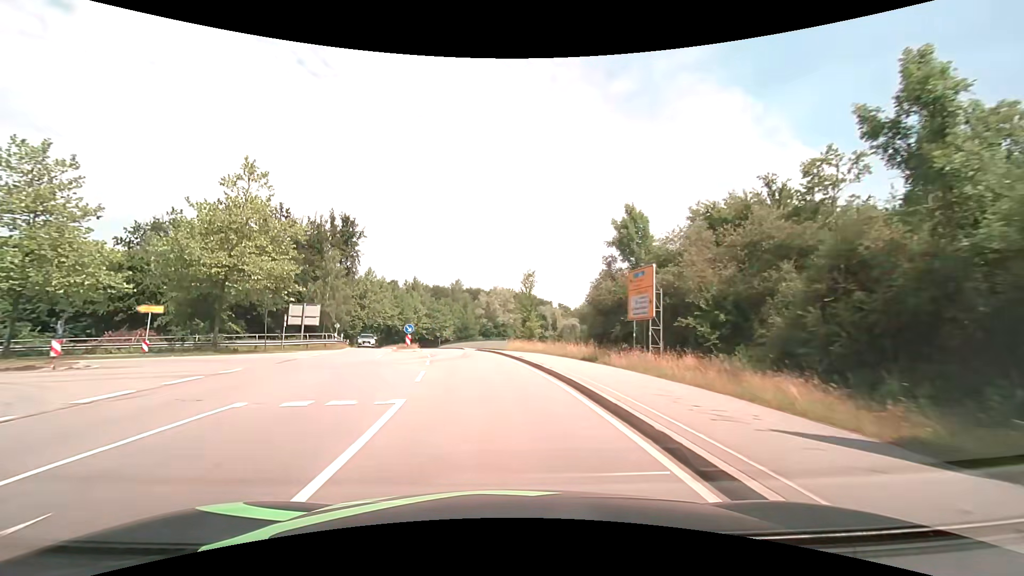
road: secondary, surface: asphalt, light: Day
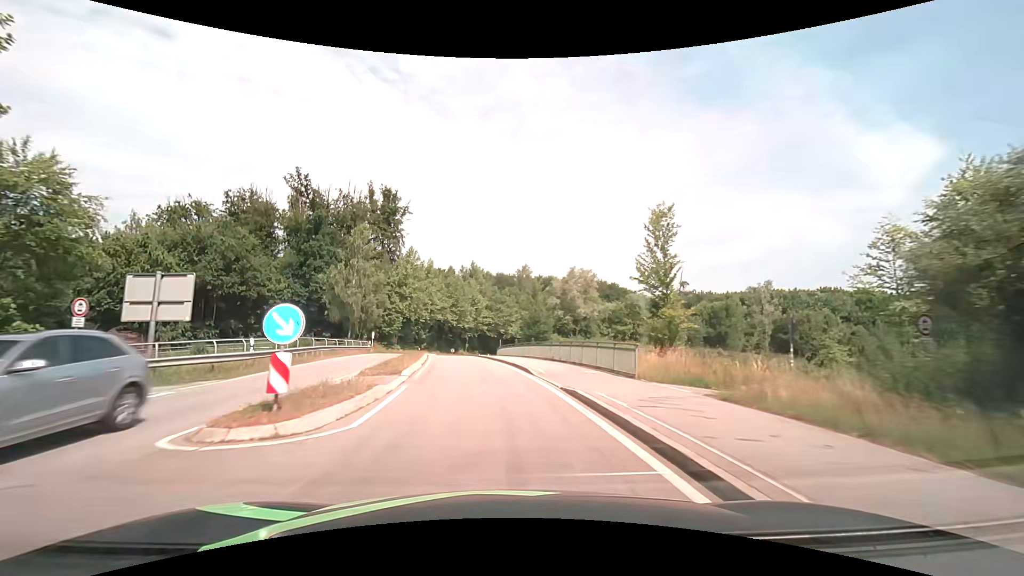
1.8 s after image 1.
(-1.8, +26.3) m; -8°
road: primary_link
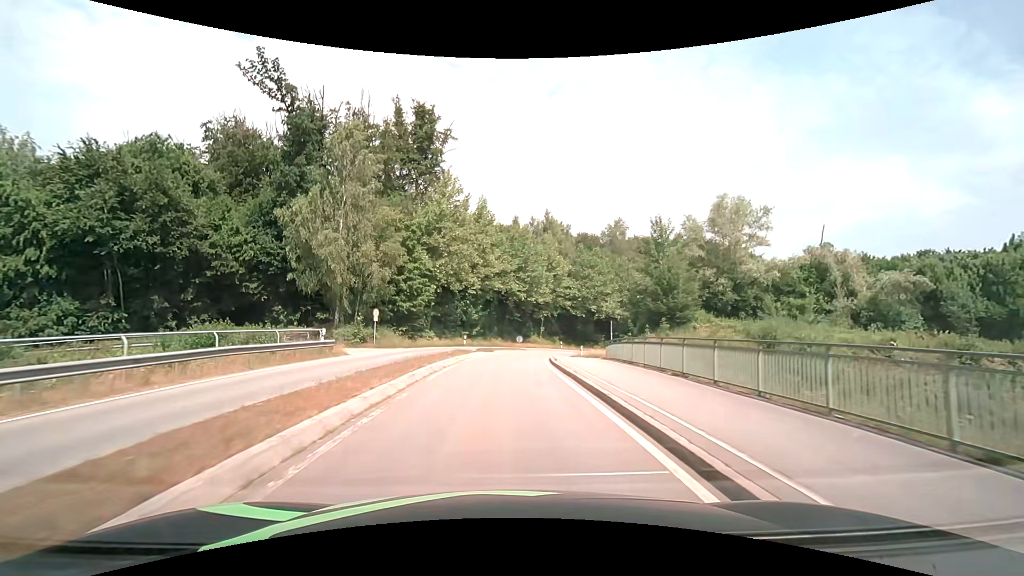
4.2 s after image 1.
(-2.8, +33.4) m; -8°
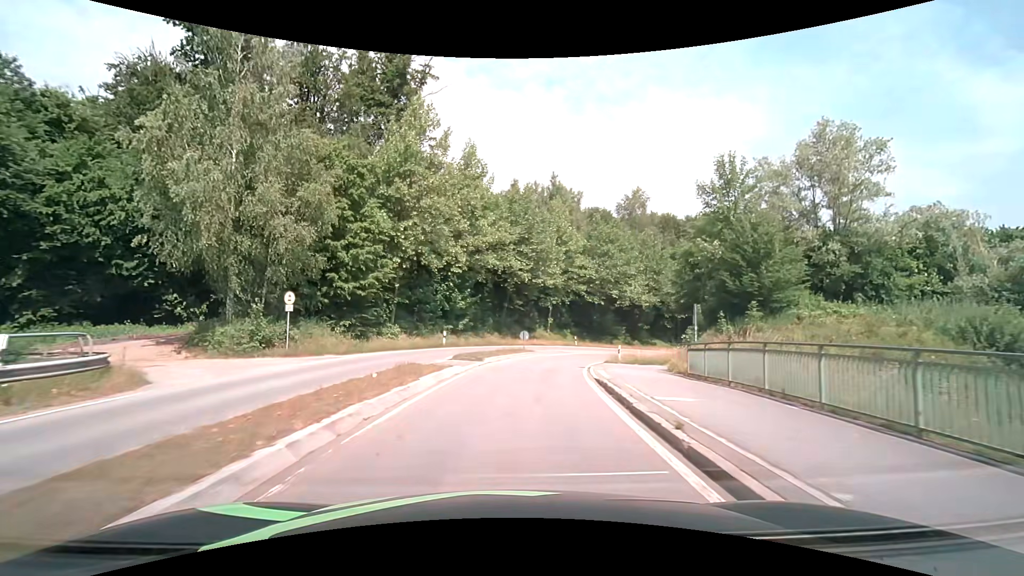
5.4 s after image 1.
(-0.1, +15.3) m; 0°
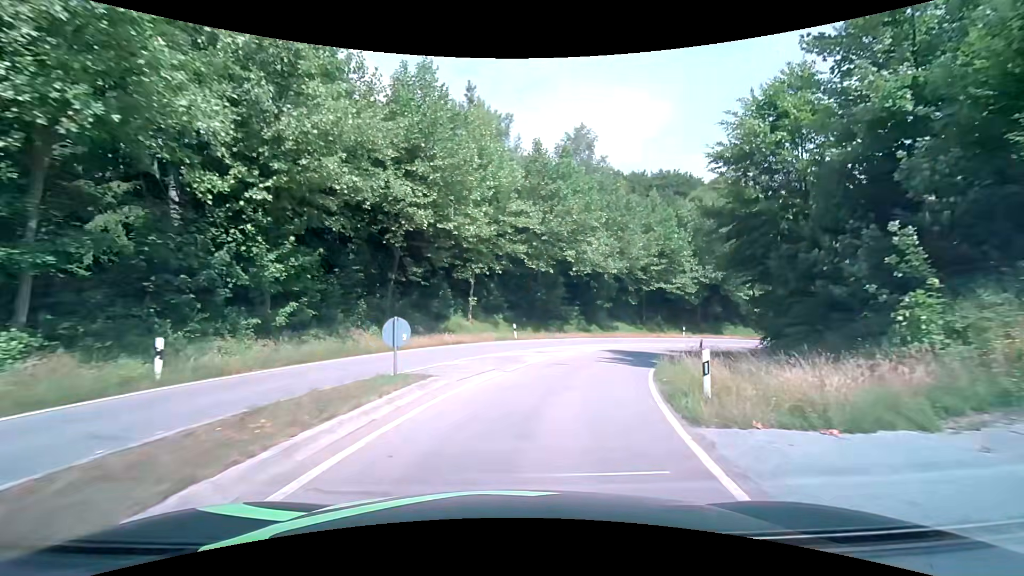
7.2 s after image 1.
(+1.5, +21.1) m; +9°
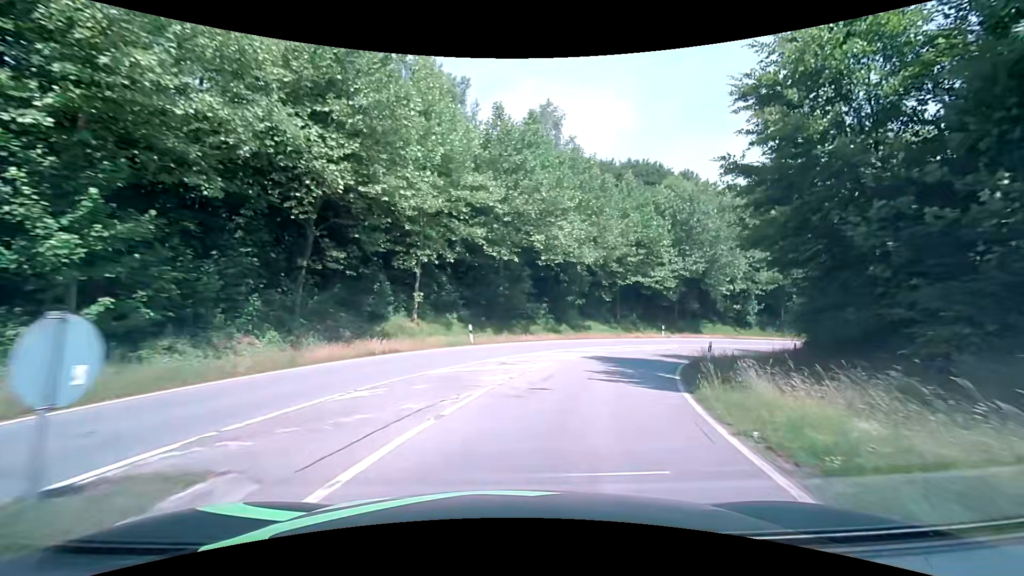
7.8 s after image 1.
(+0.3, +6.7) m; +5°
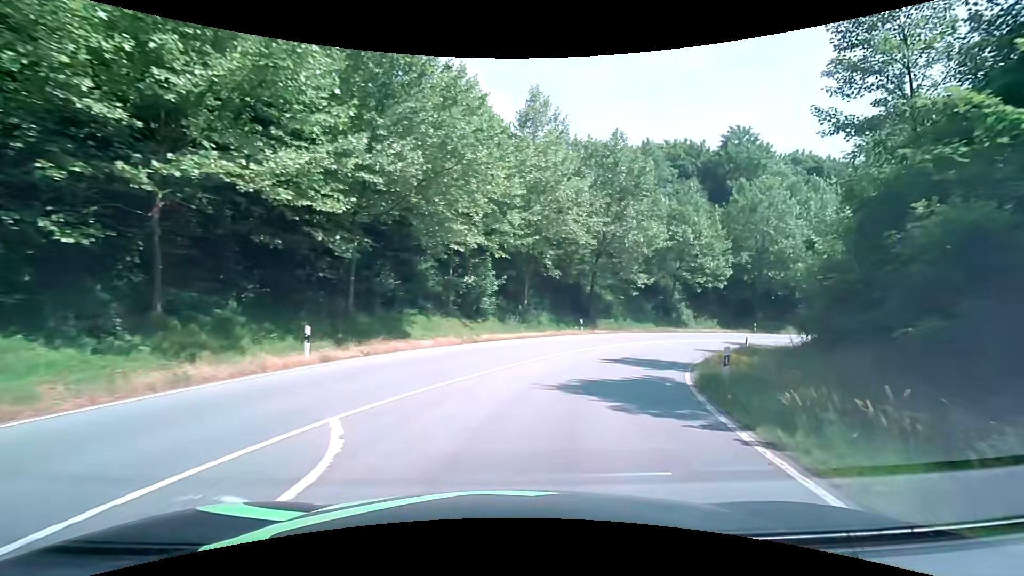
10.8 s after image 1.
(+9.8, +30.7) m; +36°
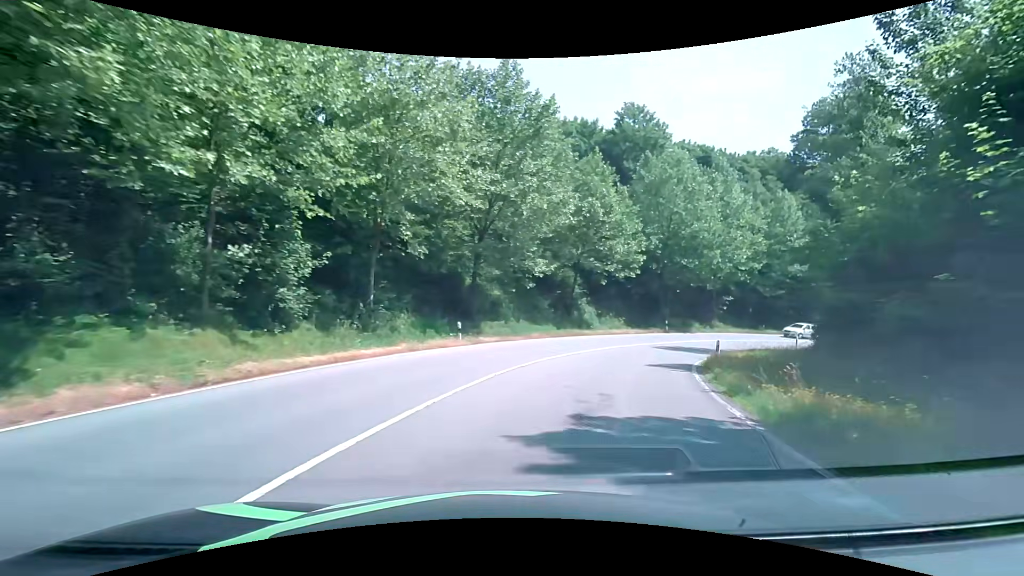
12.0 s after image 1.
(+1.5, +12.9) m; +15°
(+1, +10) (+4, +20) (+8, +28) (+14, +36) (+22, +43) (+31, +48) (+40, +51) (+50, +53) (+60, +52) (+69, +48) m
